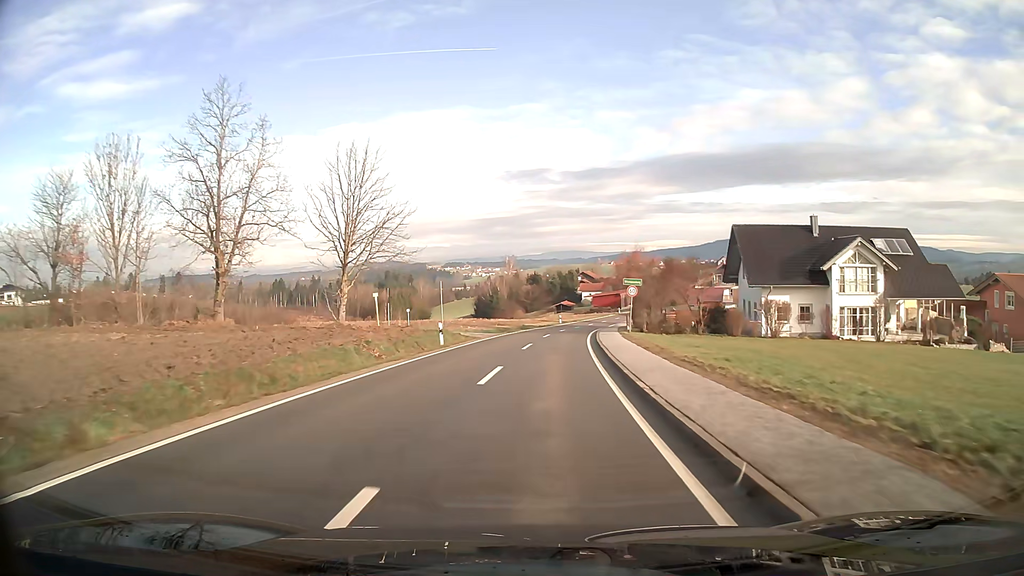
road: tertiary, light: Day
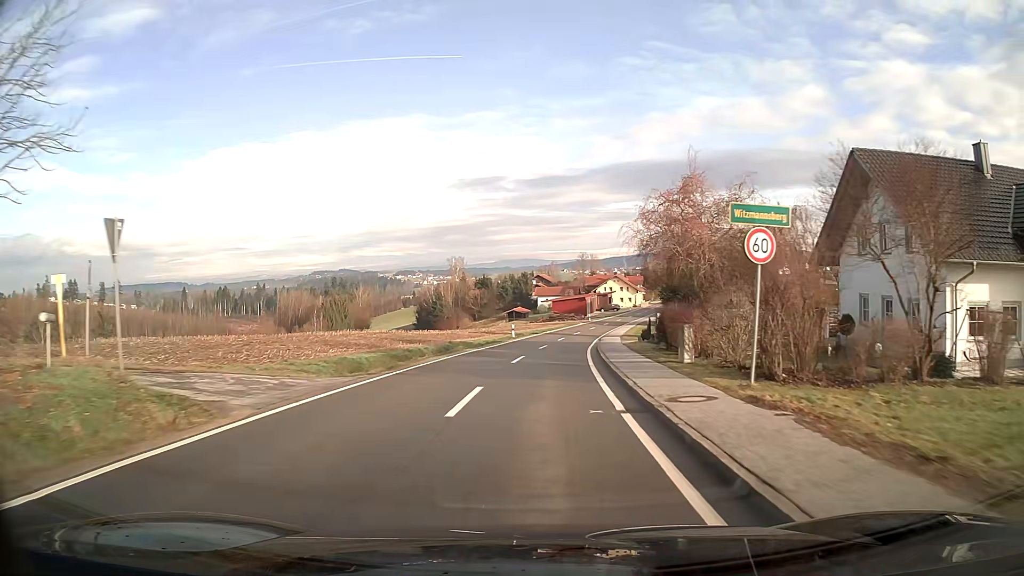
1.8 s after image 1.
(+0.9, +27.1) m; +4°
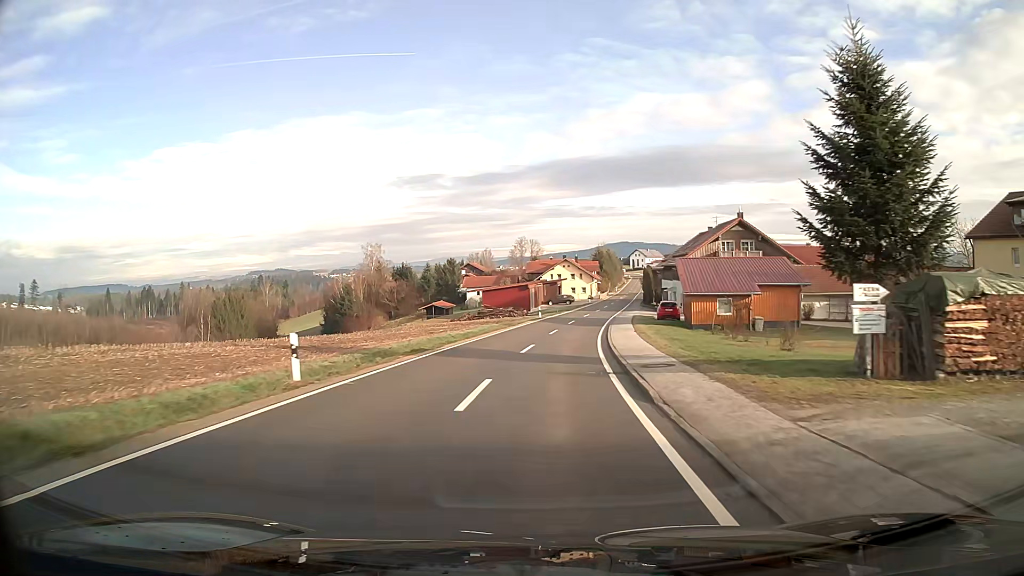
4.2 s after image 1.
(+1.7, +35.7) m; +6°
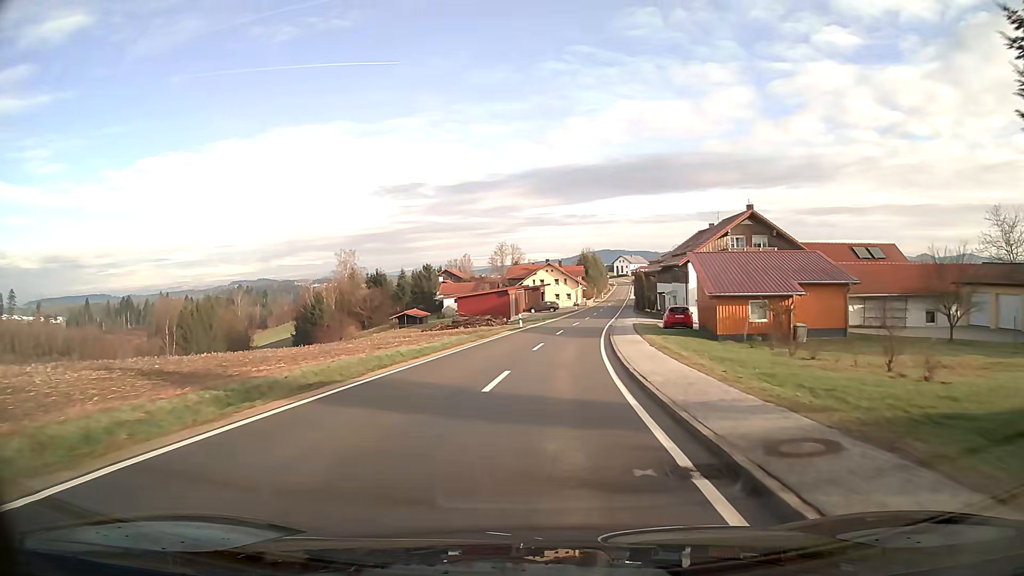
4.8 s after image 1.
(+0.1, +9.1) m; +2°
